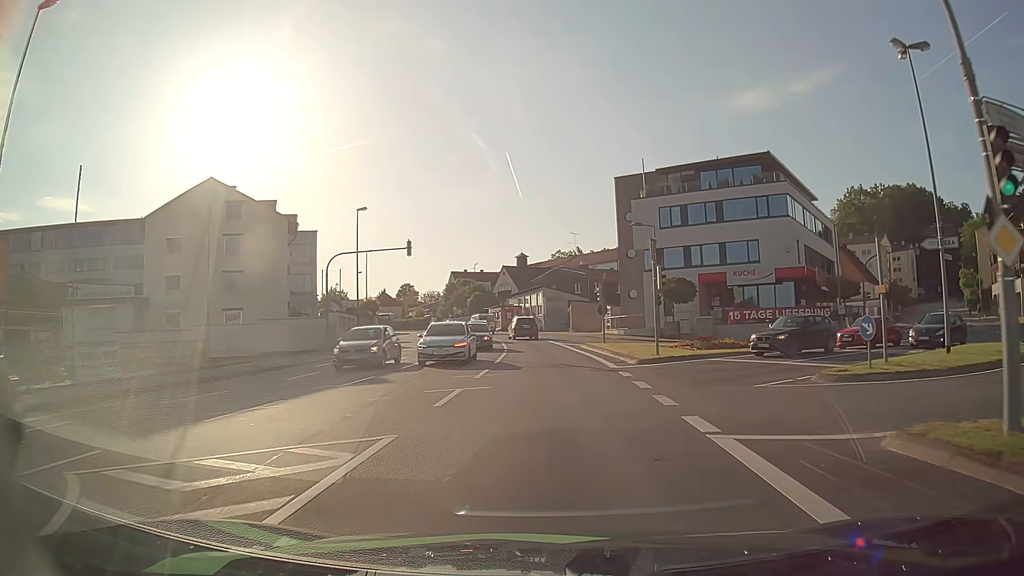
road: tertiary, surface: asphalt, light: Day
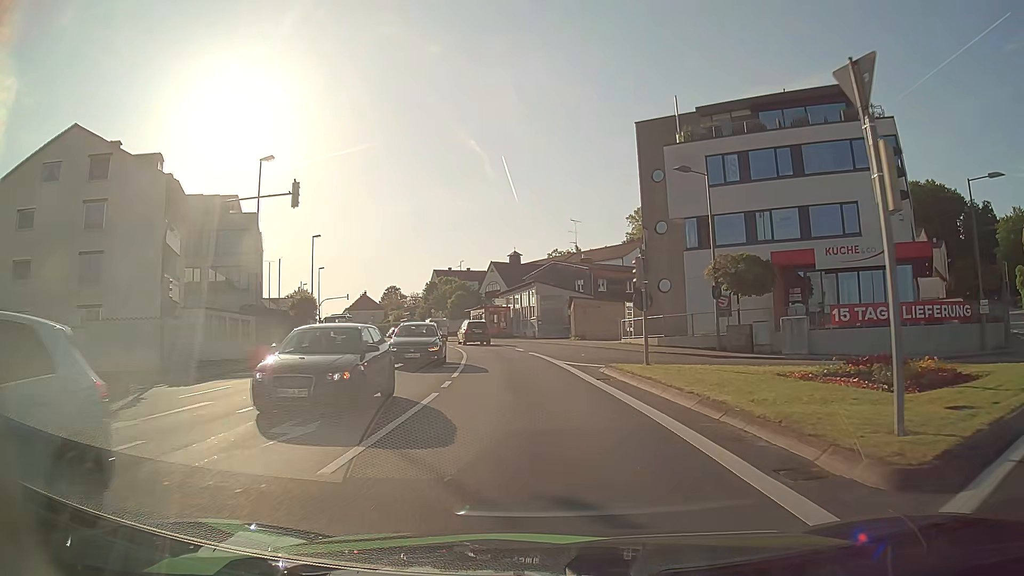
(+0.2, +17.6) m; 0°
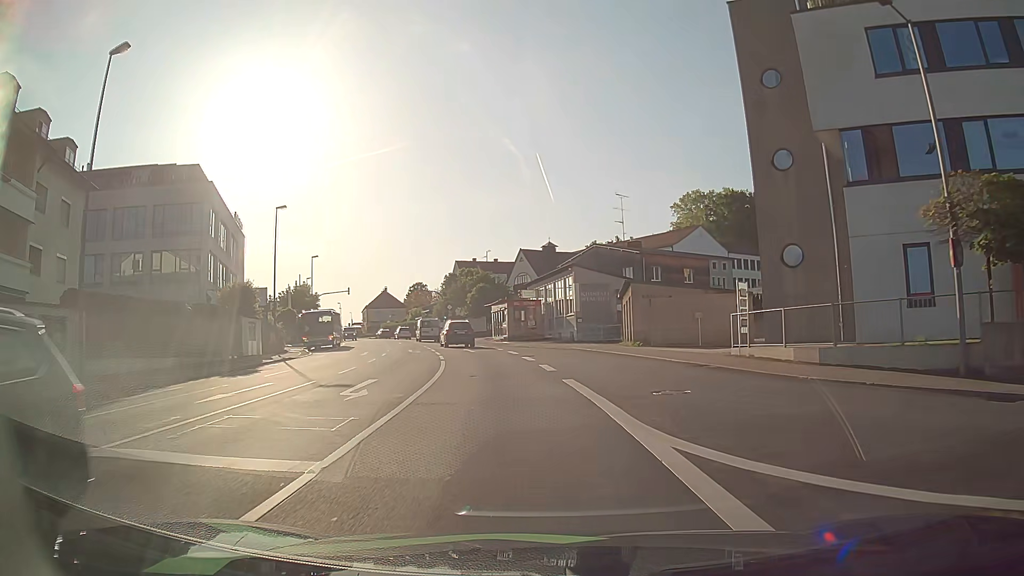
(-0.3, +16.4) m; -4°
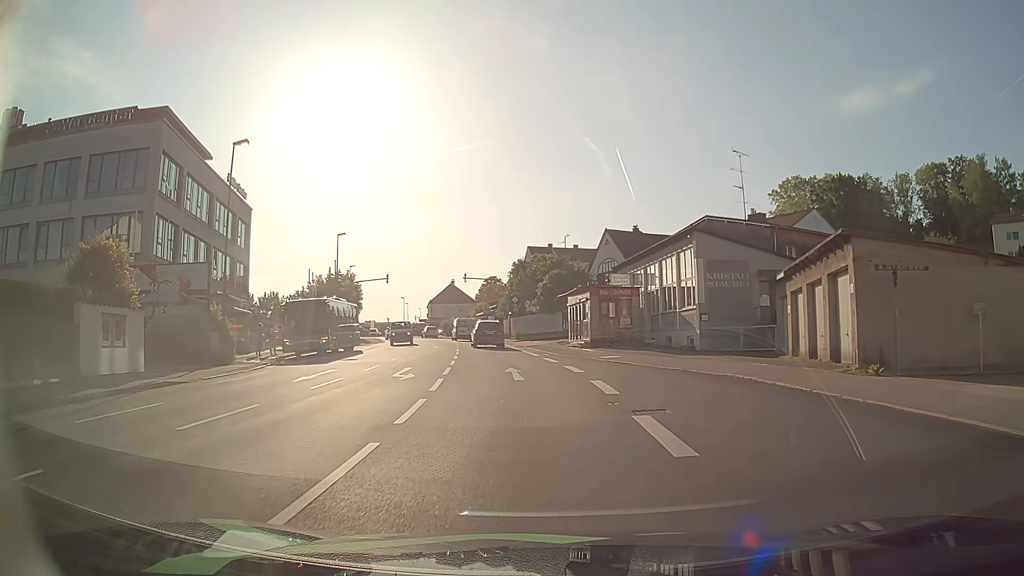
(-0.8, +17.9) m; -8°
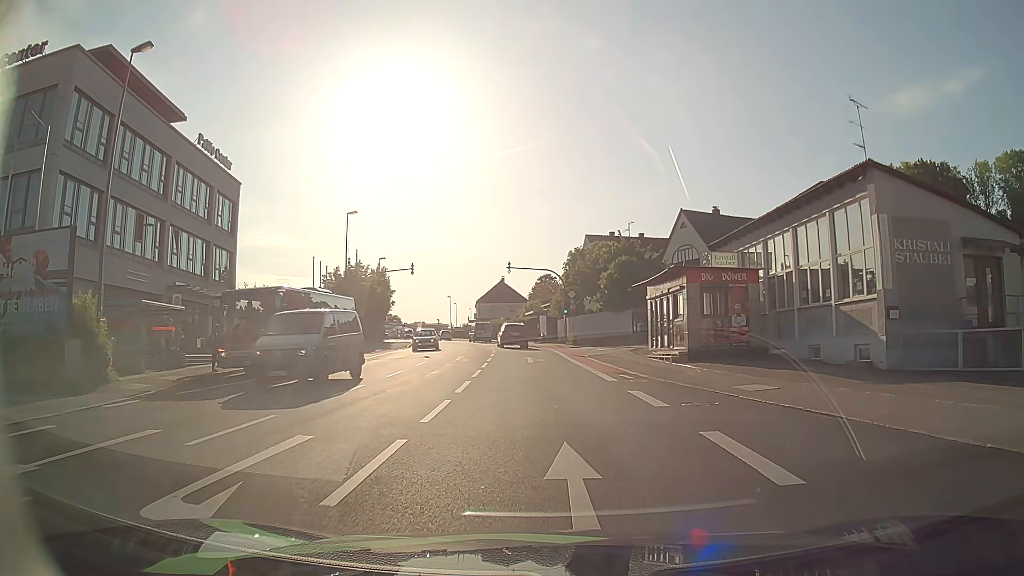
(-0.3, +13.0) m; -3°
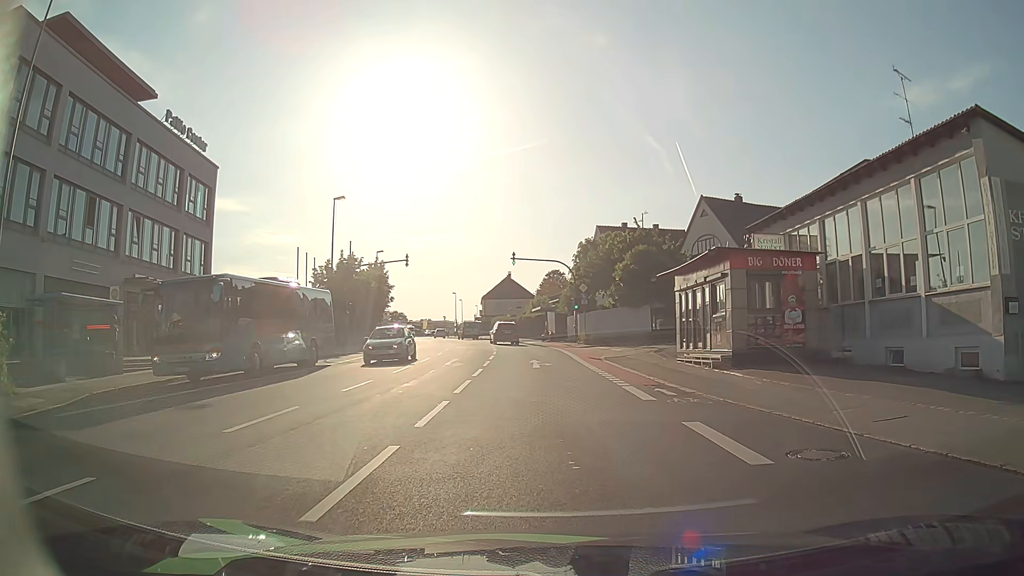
(0.0, +5.0) m; -1°
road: tertiary_link
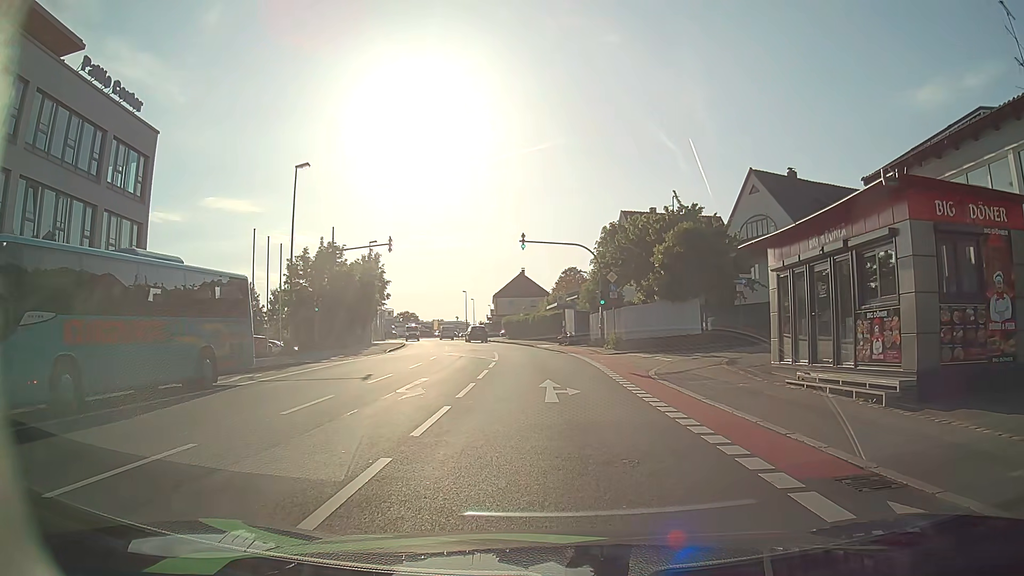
(-0.1, +9.9) m; -2°
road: tertiary
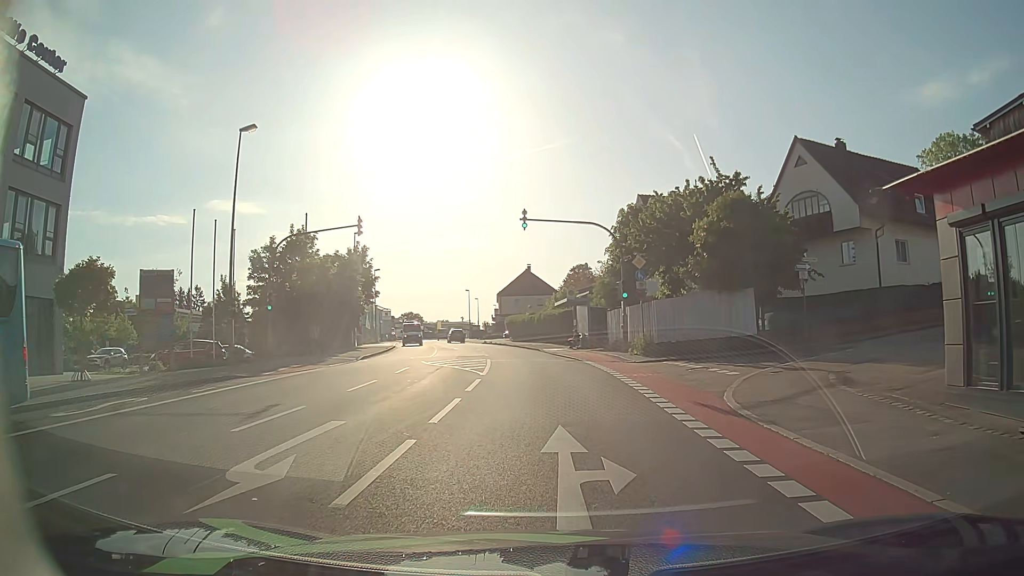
(+0.1, +8.0) m; -1°
(0, +10) (0, +20) (-1, +30) (-1, +40) (-3, +50) (-5, +60) (-7, +69) (-9, +79) (-11, +89) (-13, +99) m
